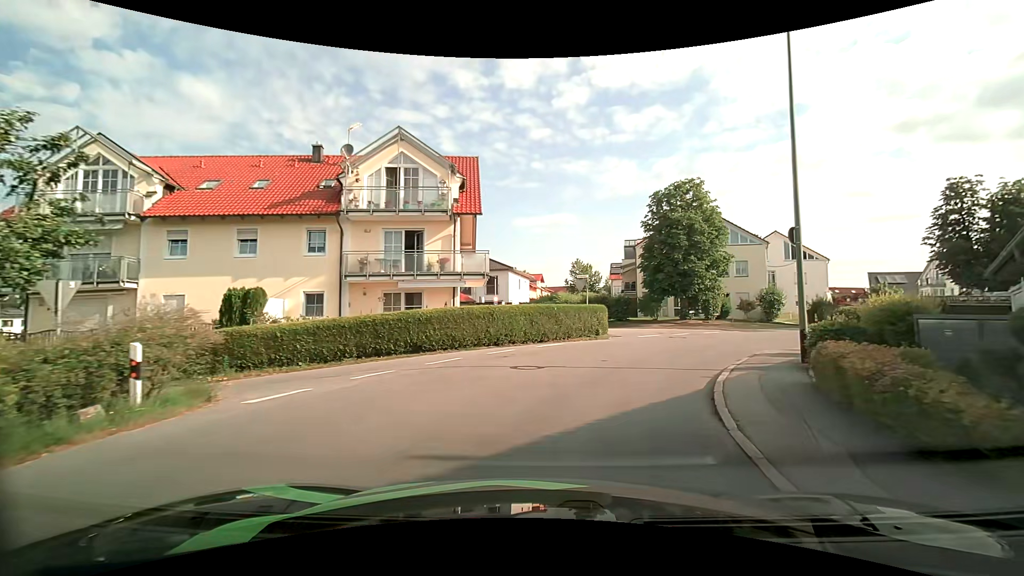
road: unclassified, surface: asphalt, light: Day
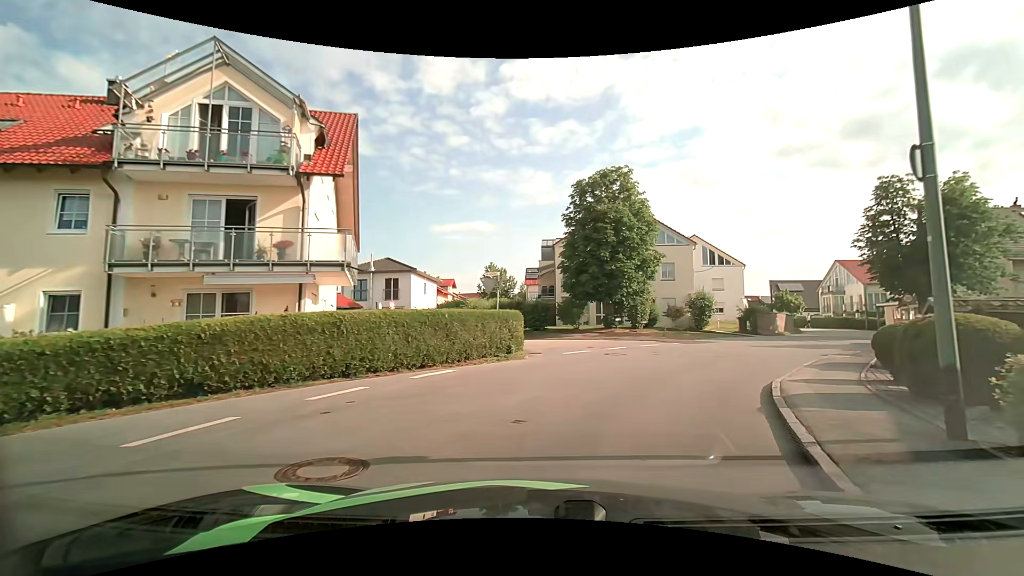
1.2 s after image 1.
(+0.6, +6.7) m; +10°
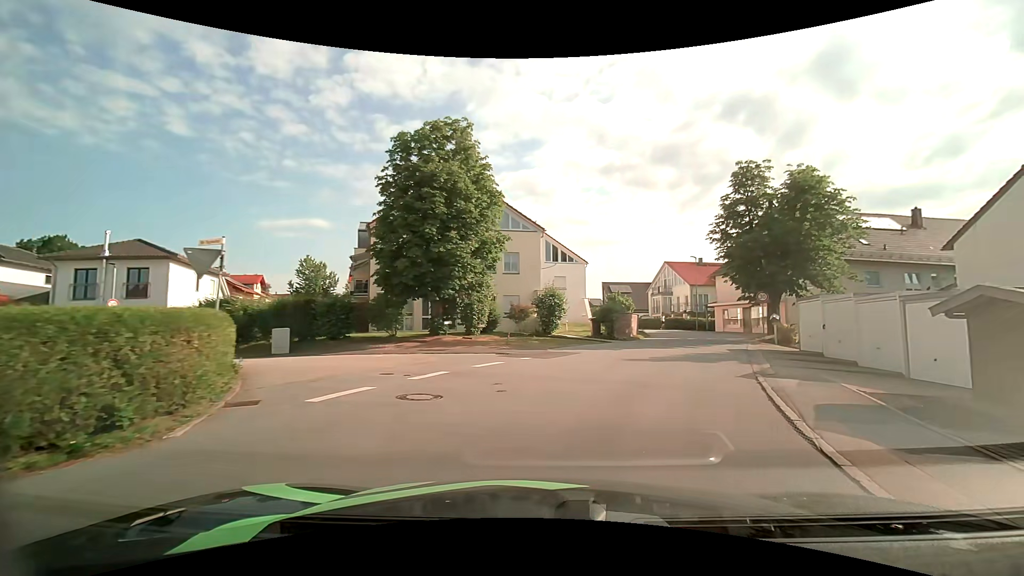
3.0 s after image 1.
(+1.4, +9.1) m; +18°
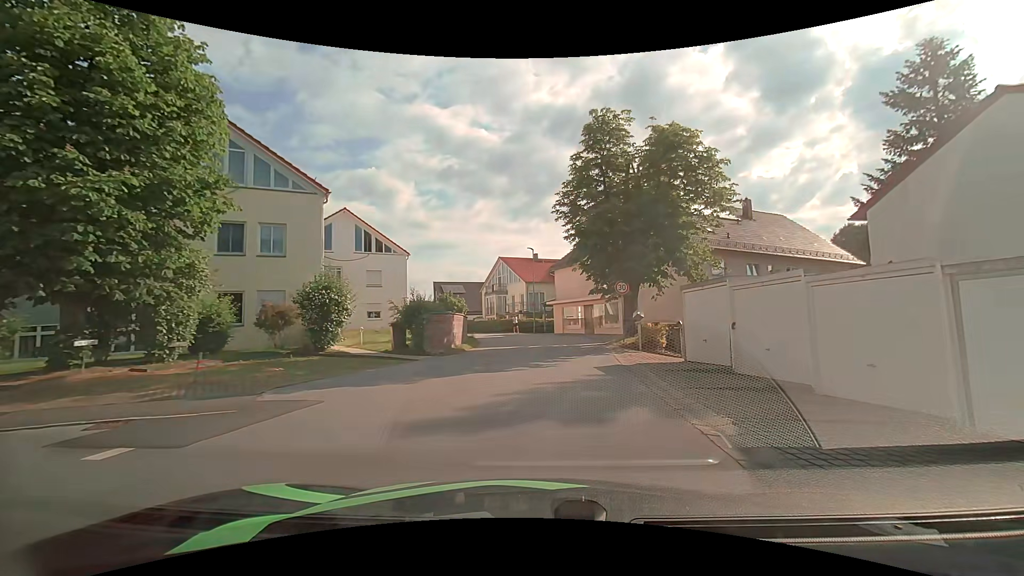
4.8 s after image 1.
(+1.9, +10.0) m; +19°
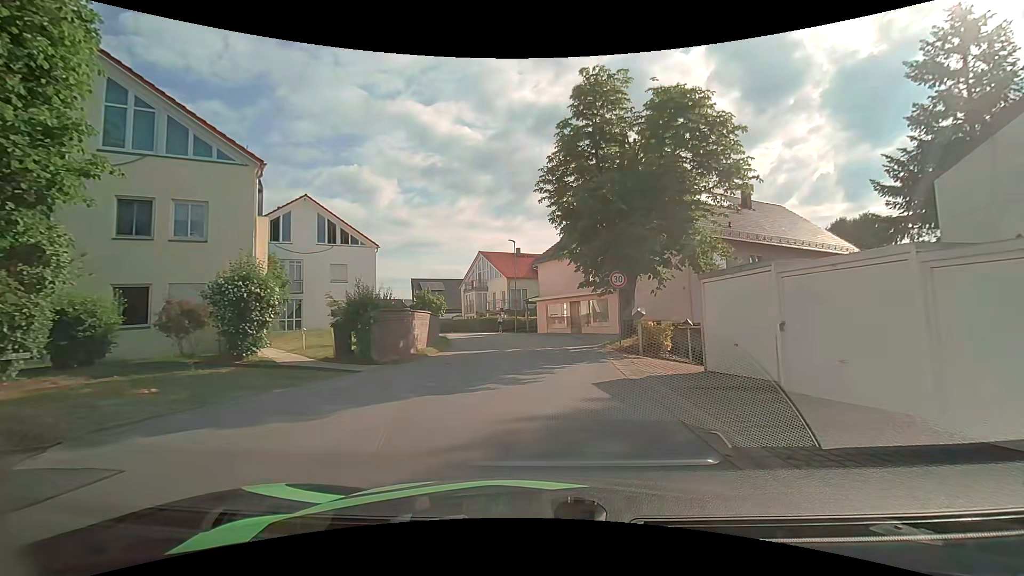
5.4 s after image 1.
(0.0, +3.7) m; +1°
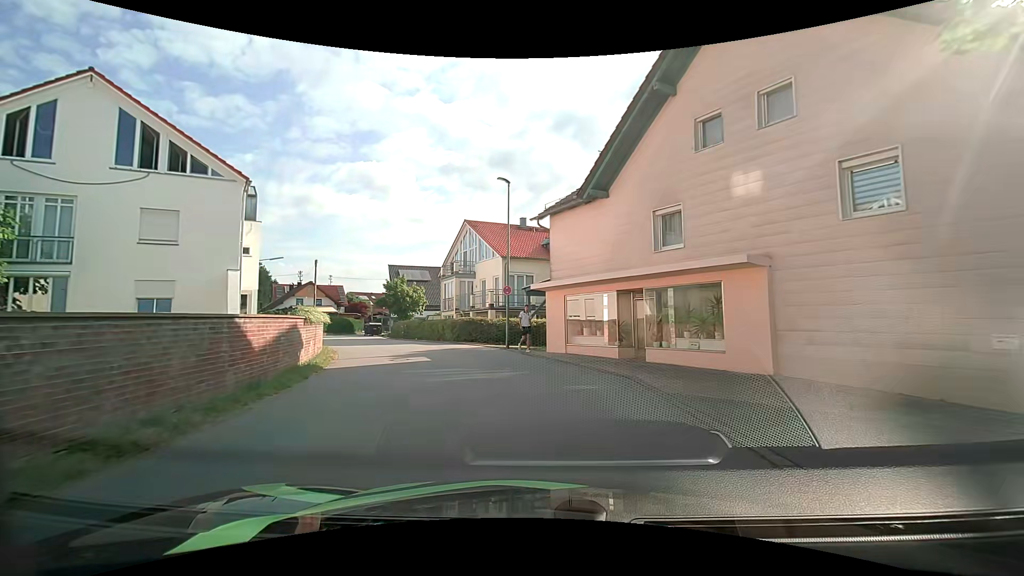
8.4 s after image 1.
(+0.3, +19.5) m; -2°
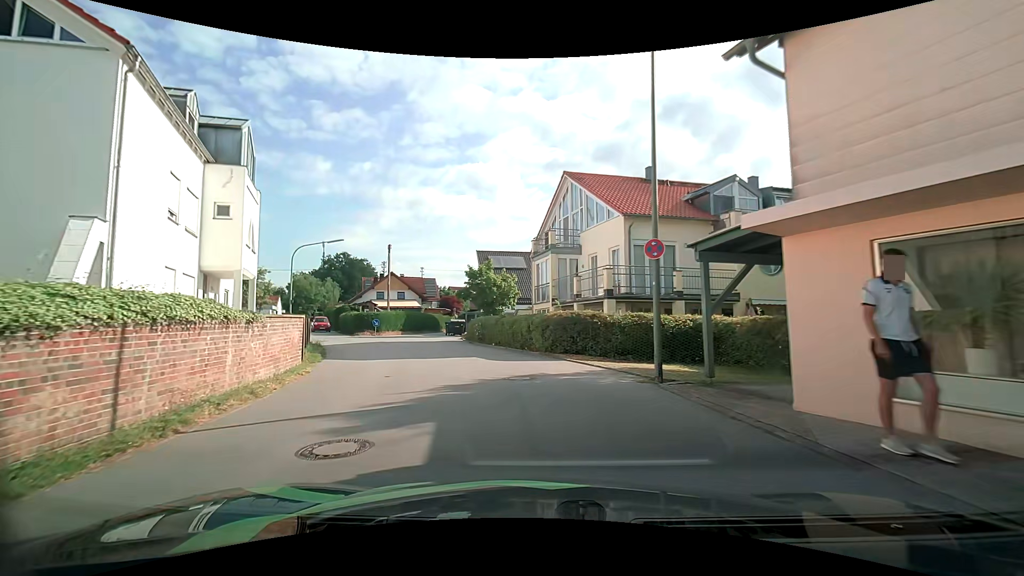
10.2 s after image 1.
(-1.1, +12.4) m; -12°
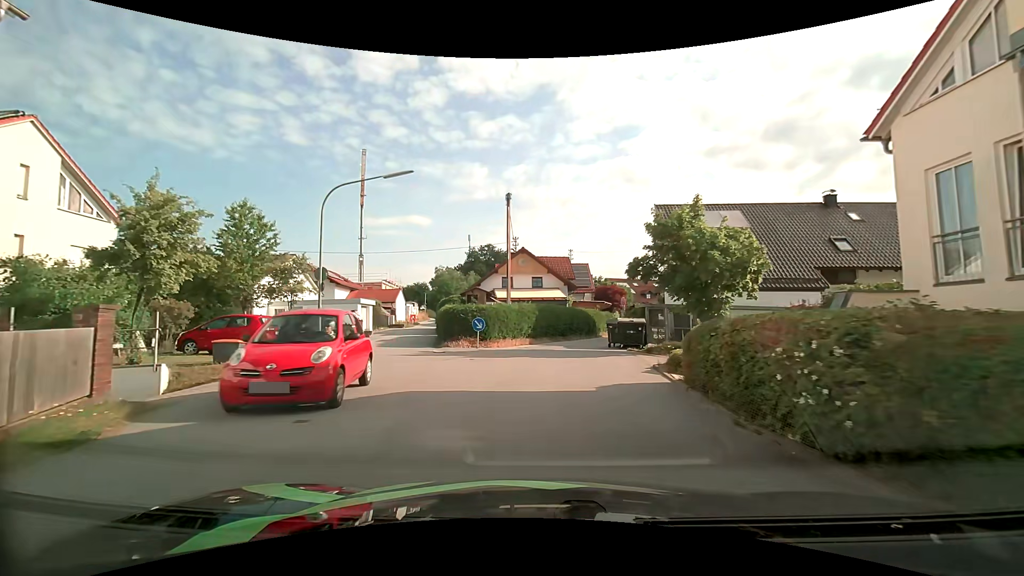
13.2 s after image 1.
(-3.6, +20.5) m; -18°
(0, +10) (0, +20) (+2, +30) (+6, +39) (+9, +48) (+11, +58) (+13, +68) (+14, +78) (+16, +88) (+17, +98) m
